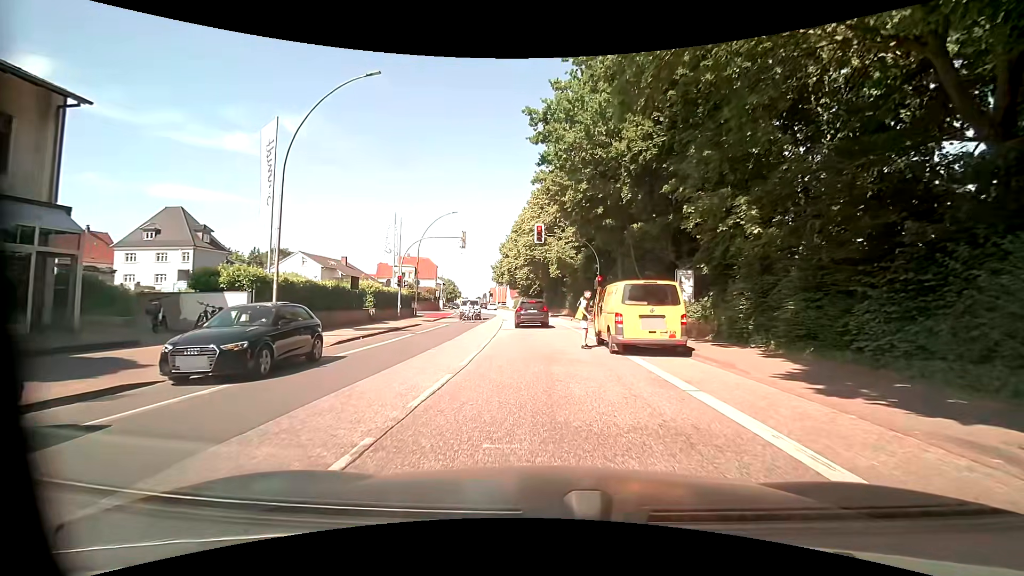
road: primary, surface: asphalt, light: Day
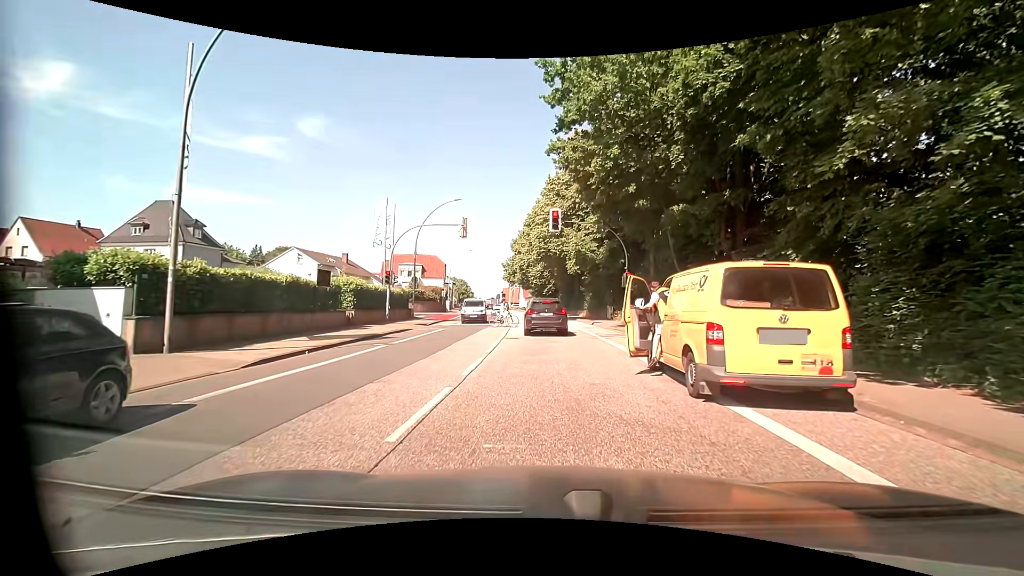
(-0.2, +5.9) m; -3°
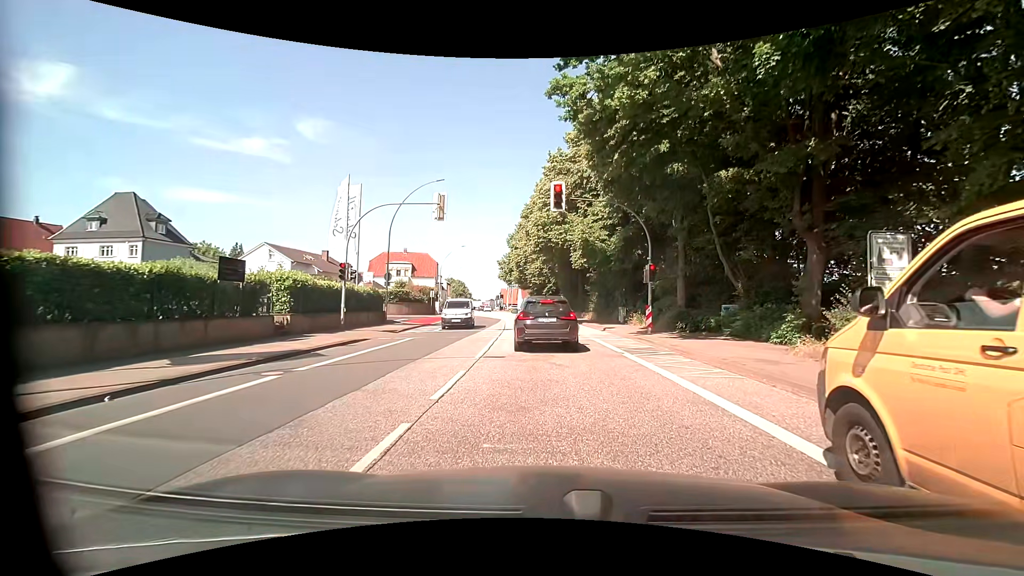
(0.0, +6.6) m; +1°
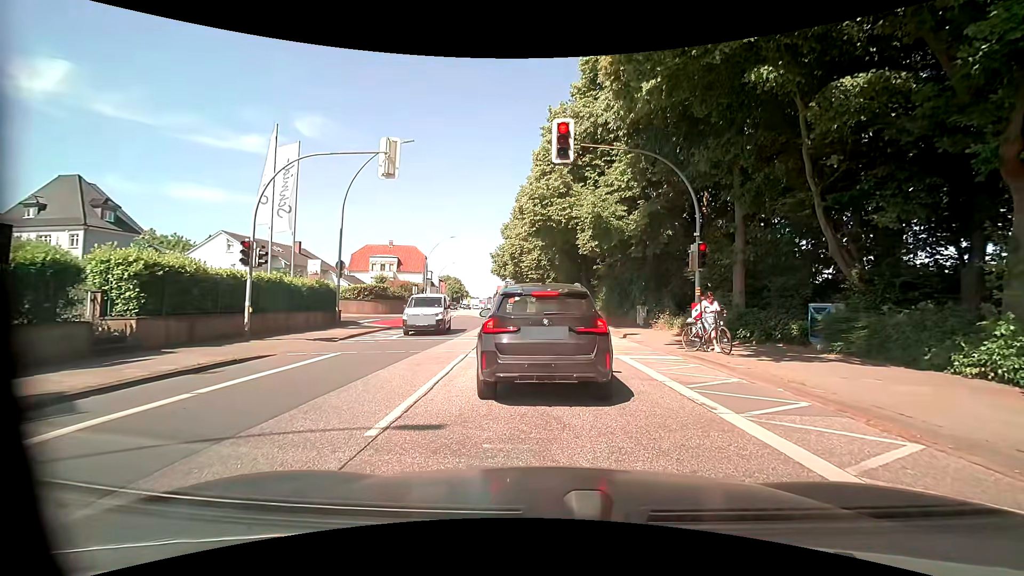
(0.0, +7.4) m; +1°
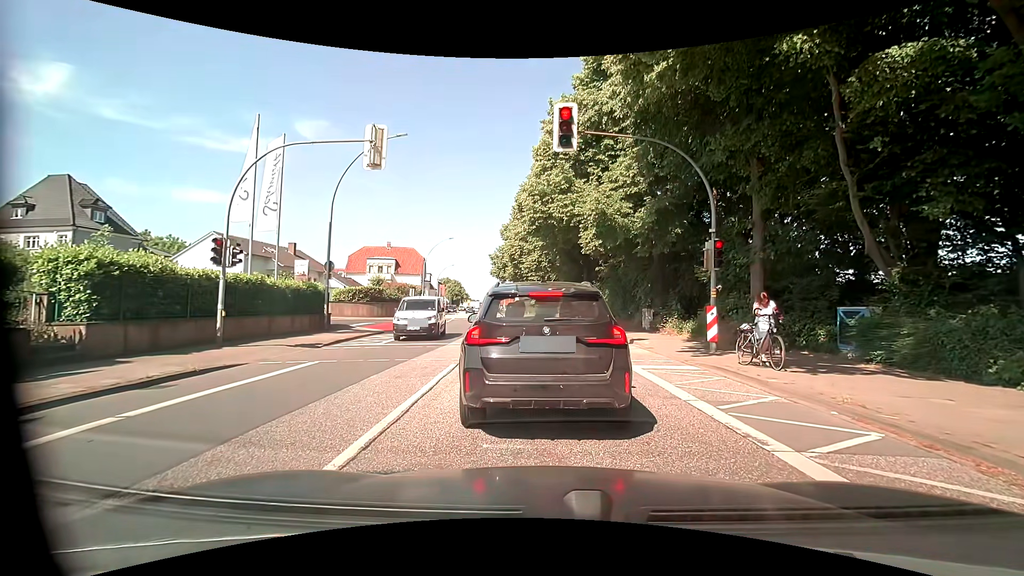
(0.0, +1.3) m; 0°
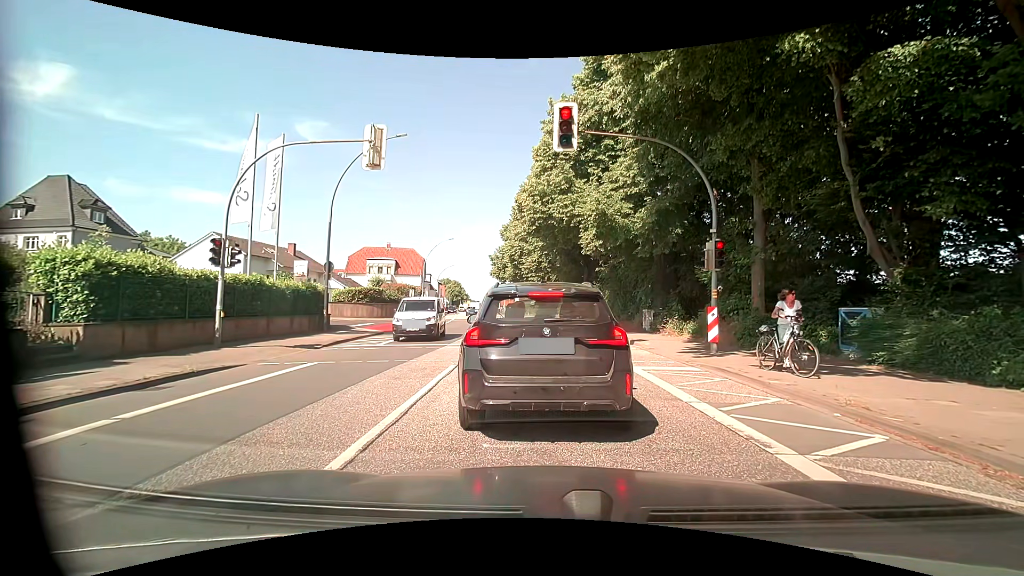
(0.0, +0.1) m; 0°
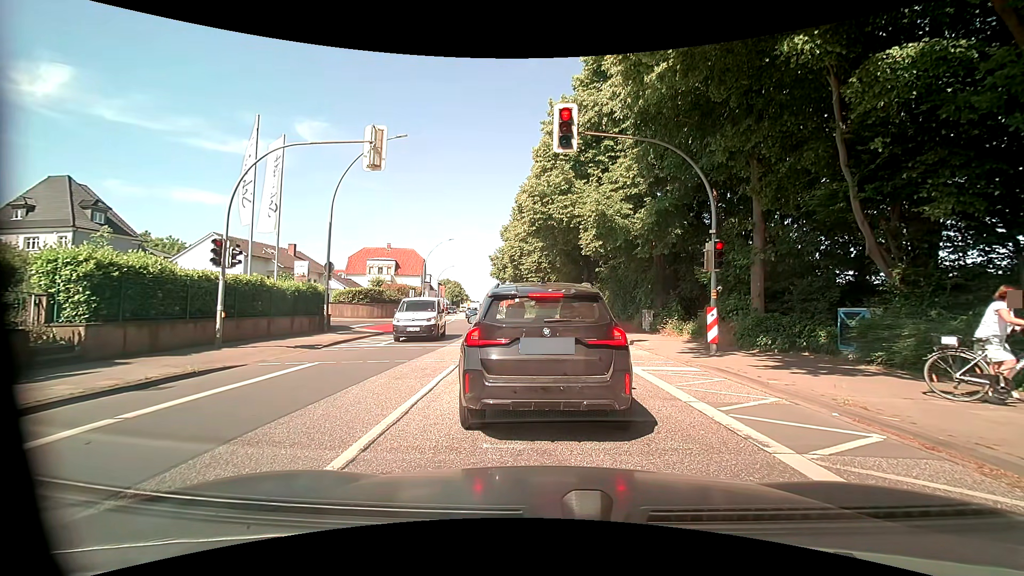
(0.0, +0.1) m; 0°
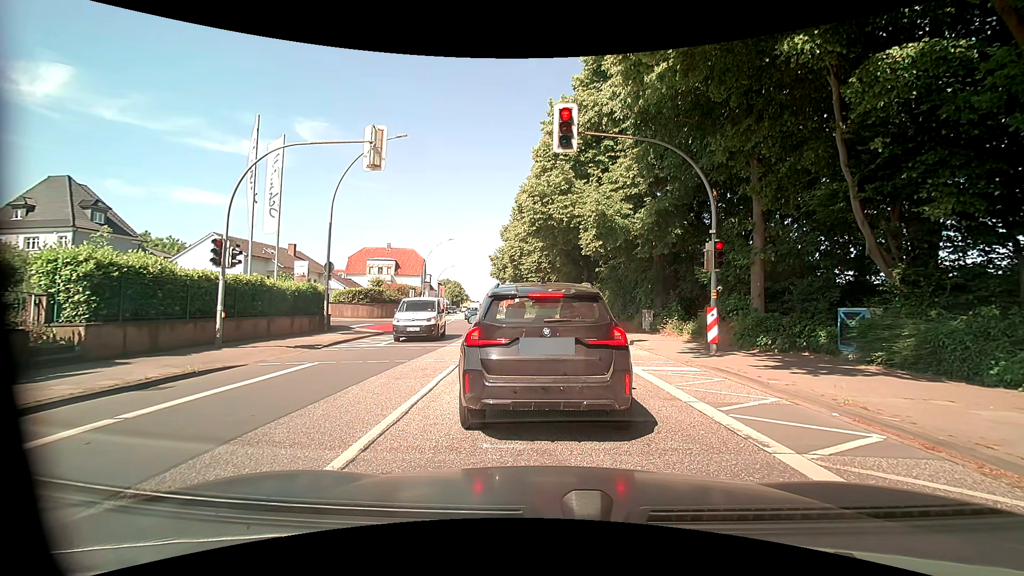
(0.0, 0.0) m; 0°
(-1, +10) (-2, +20) (-3, +30) (-4, +40) (-6, +50) (-7, +59) (-9, +69) (-11, +79) (-14, +89) (-16, +99) m
